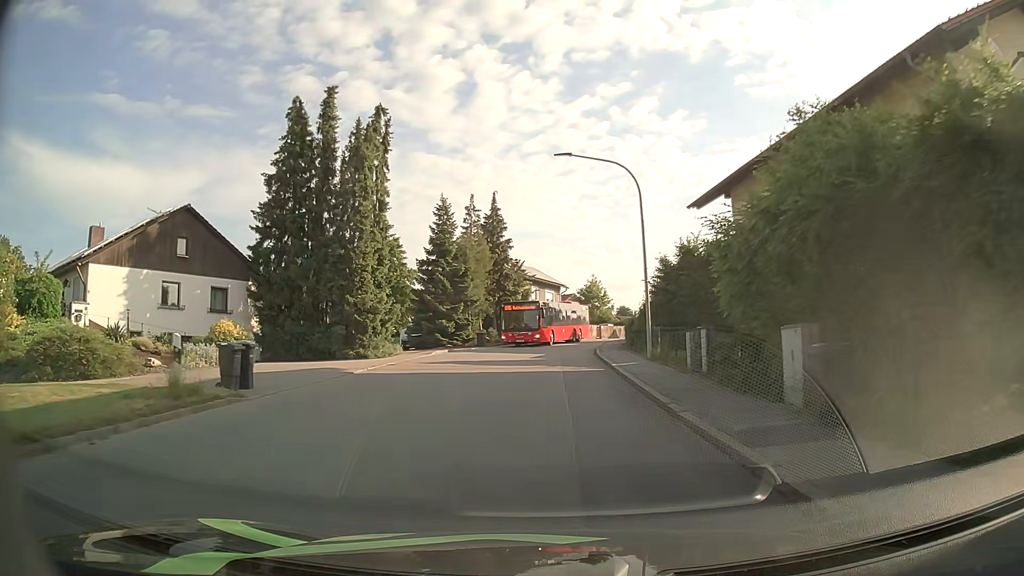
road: tertiary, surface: asphalt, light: Day
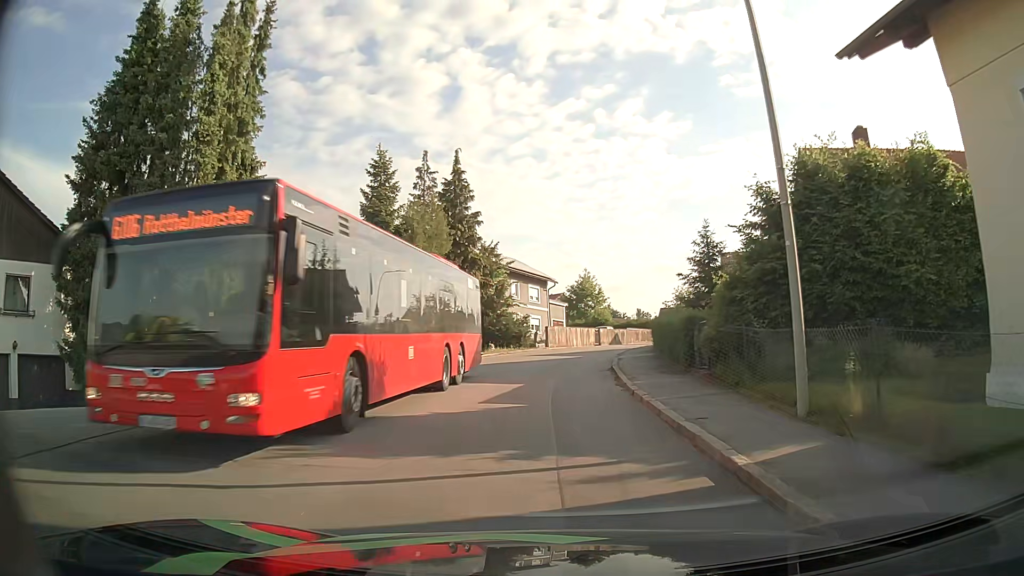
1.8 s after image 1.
(+0.2, +14.8) m; +1°
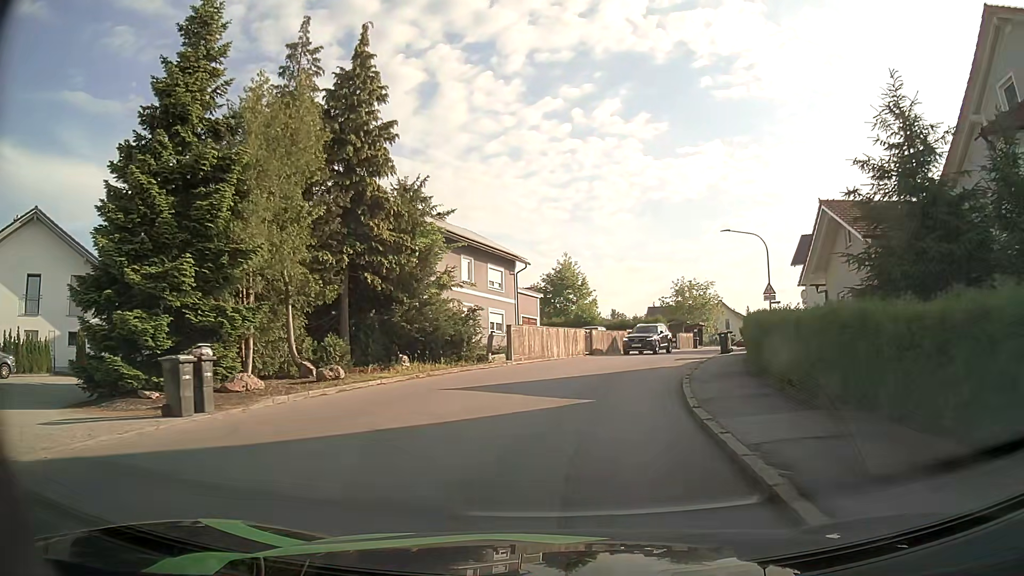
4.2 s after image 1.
(+0.2, +18.1) m; +3°
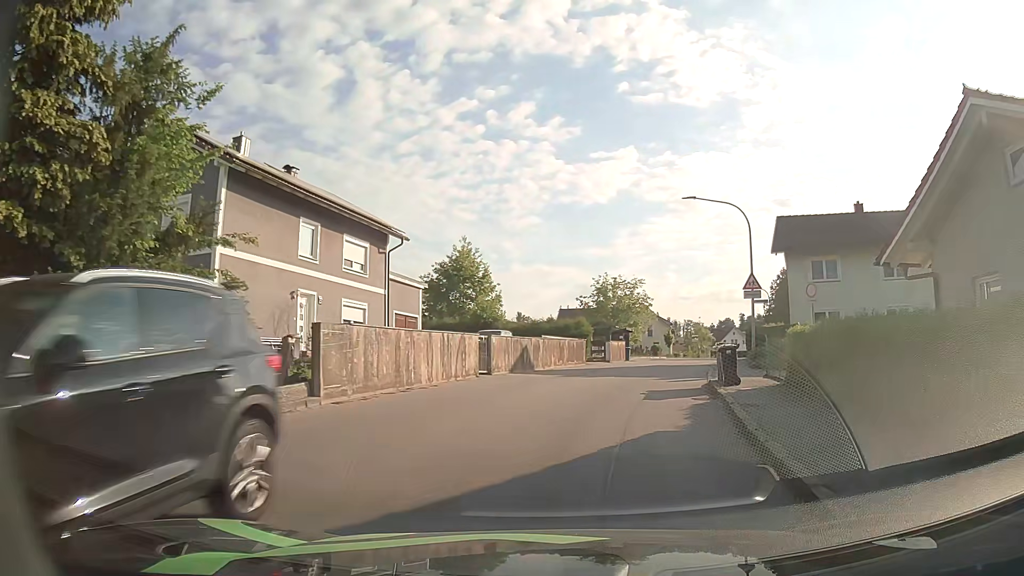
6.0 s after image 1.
(+0.7, +13.0) m; +6°
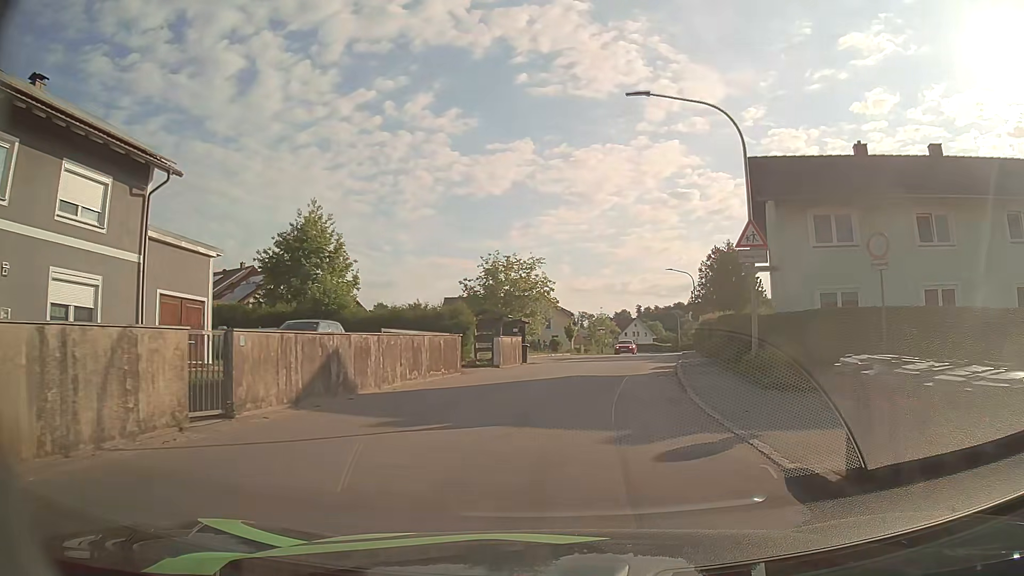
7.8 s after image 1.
(+1.3, +12.8) m; +10°
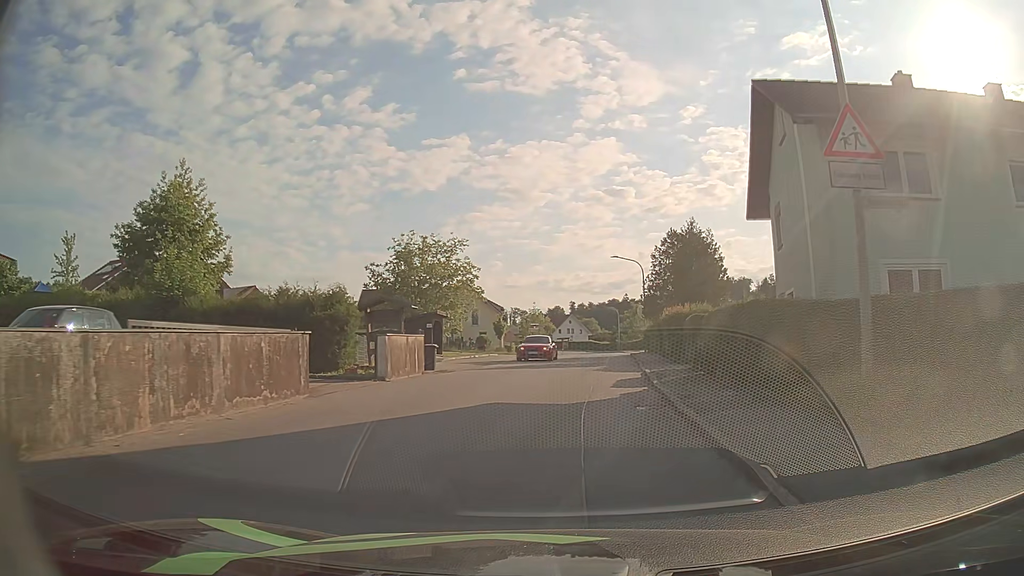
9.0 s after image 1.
(+0.5, +9.0) m; +6°
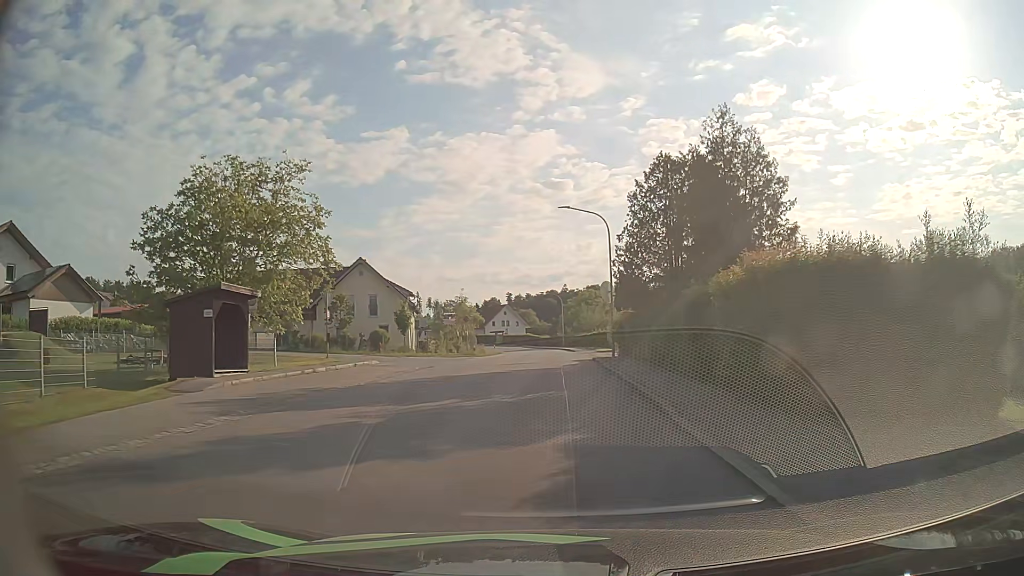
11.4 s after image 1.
(+1.2, +19.9) m; +5°
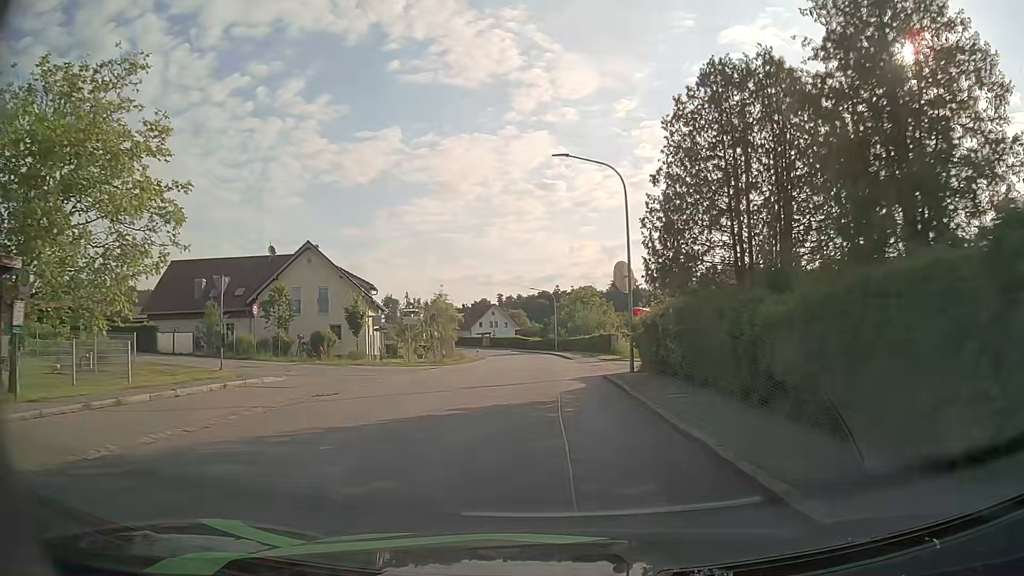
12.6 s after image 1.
(+0.2, +11.3) m; +1°
(0, +10) (0, +20) (0, +30) (0, +40) (-1, +50) (-1, +60) (-2, +70) (-3, +80) (-4, +90) (-6, +100) m
